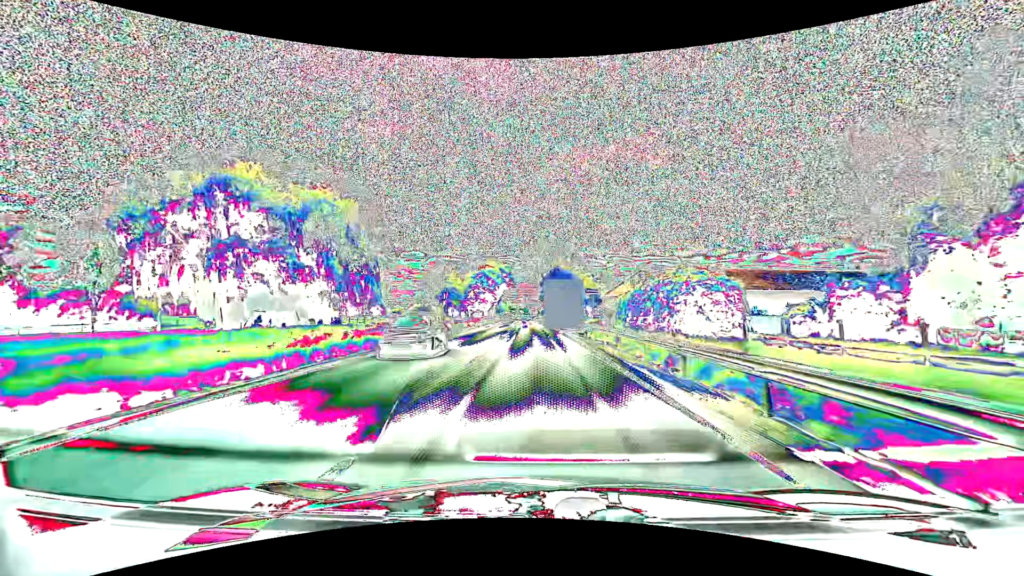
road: primary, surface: asphalt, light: Day
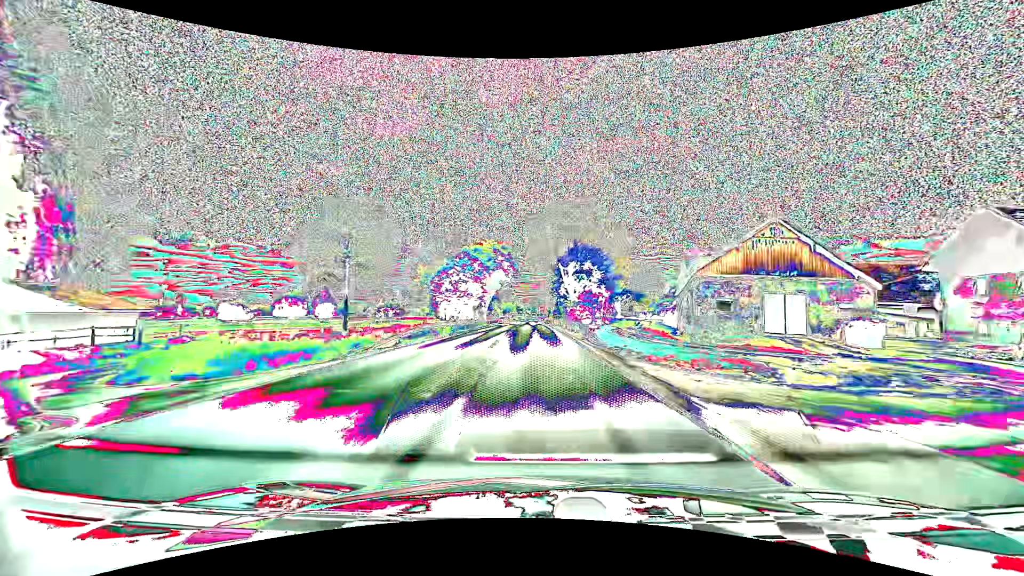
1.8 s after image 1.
(-0.4, +40.8) m; -1°
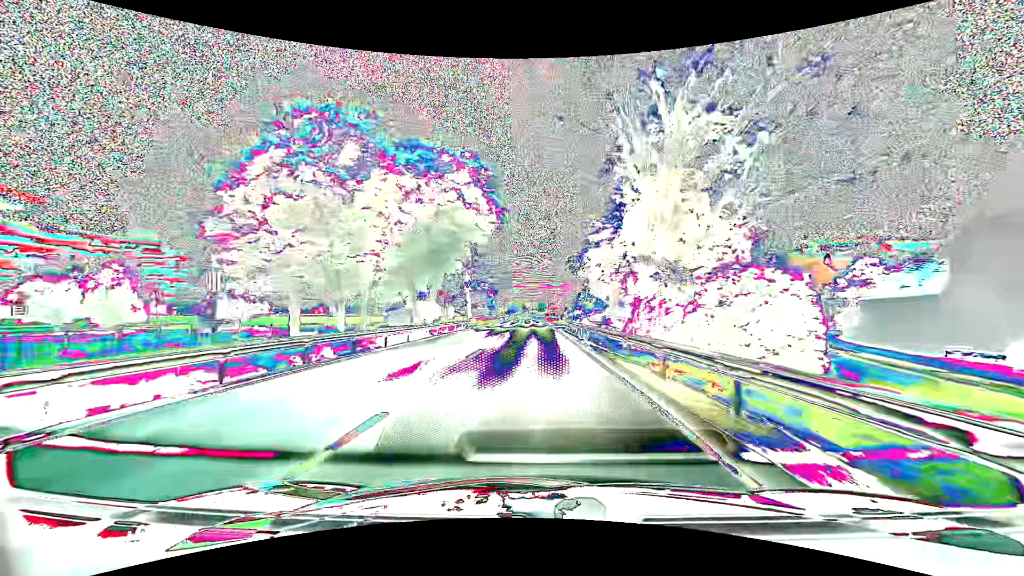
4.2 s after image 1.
(-0.2, +54.1) m; -1°
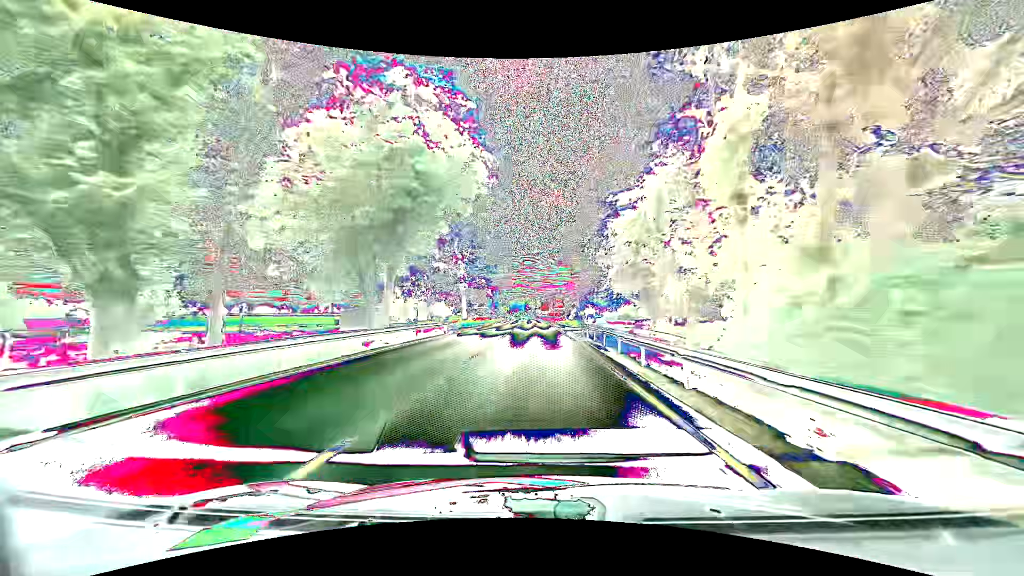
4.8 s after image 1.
(-0.1, +13.5) m; 0°
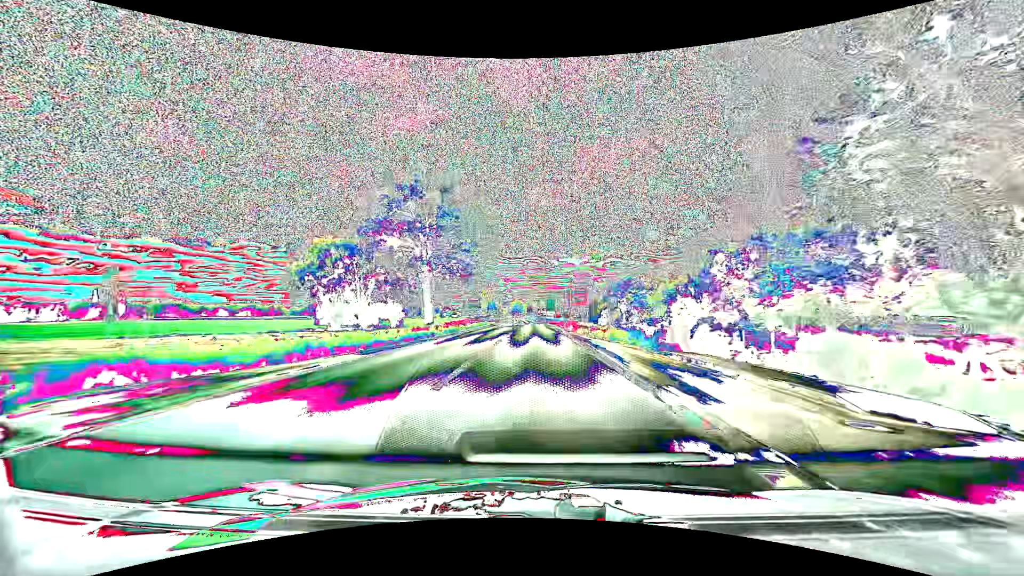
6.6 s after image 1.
(-0.3, +40.5) m; 0°
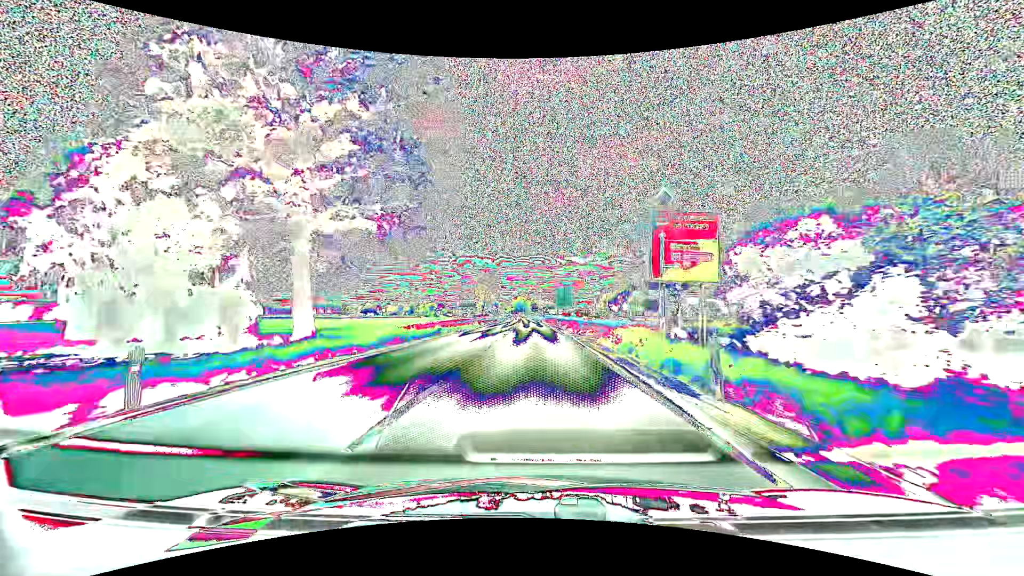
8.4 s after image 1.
(-0.3, +40.4) m; -1°
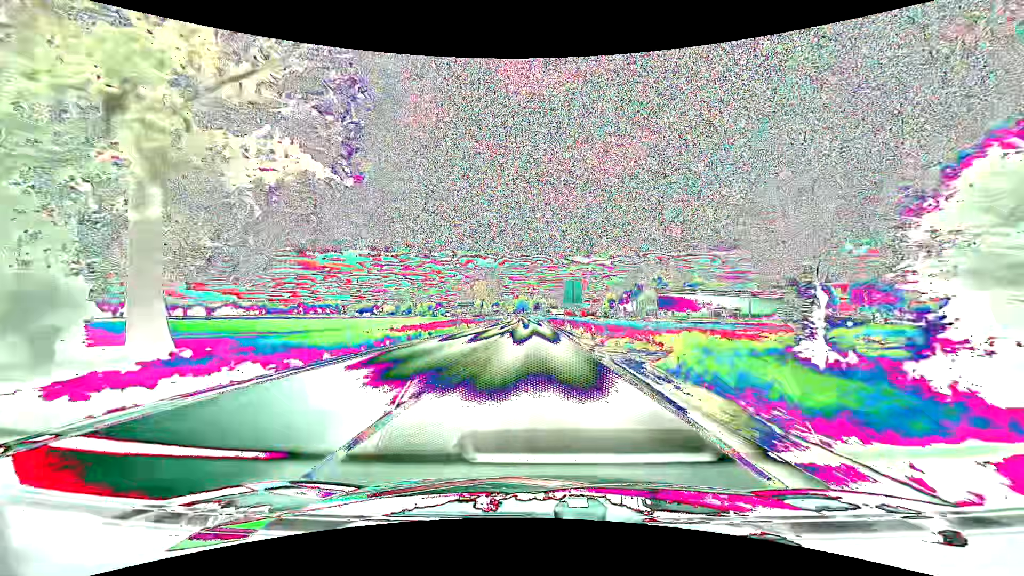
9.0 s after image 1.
(0.0, +13.5) m; 0°
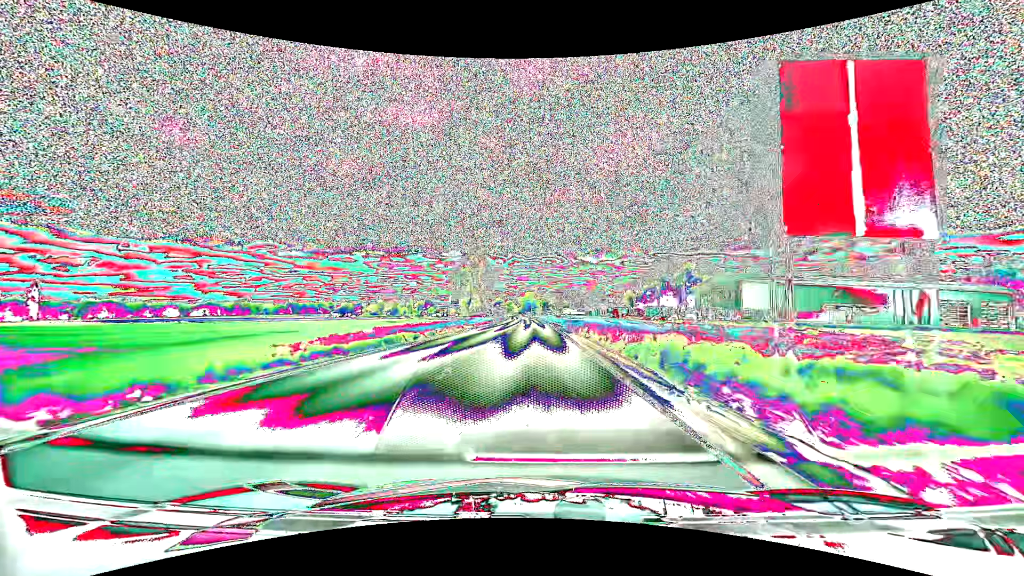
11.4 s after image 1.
(-0.4, +53.9) m; -1°
(0, +10) (0, +20) (0, +30) (0, +40) (0, +50) (-1, +60) (-1, +70) (-1, +80) (-1, +90) (-1, +100) m
